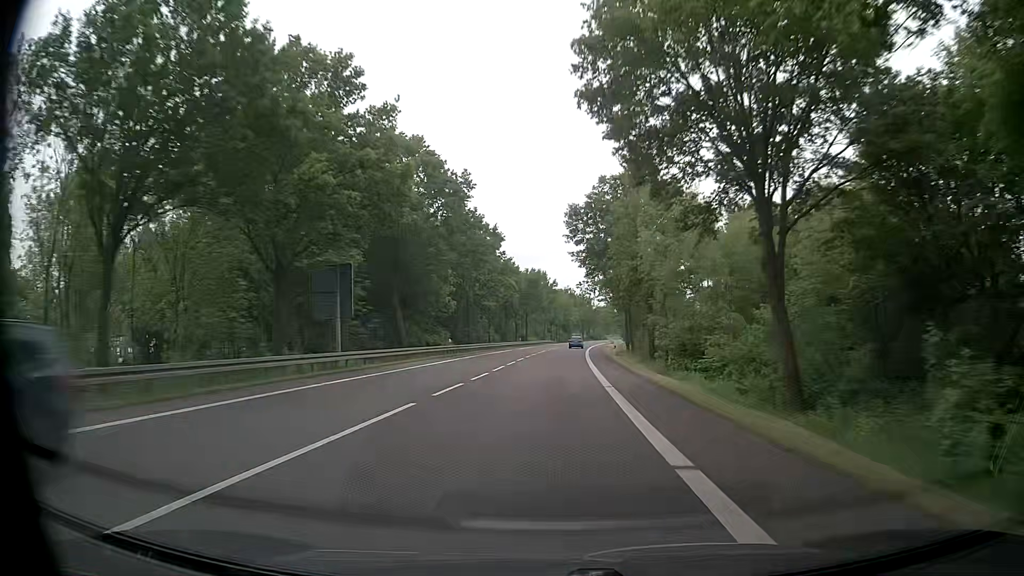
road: primary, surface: asphalt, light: Day
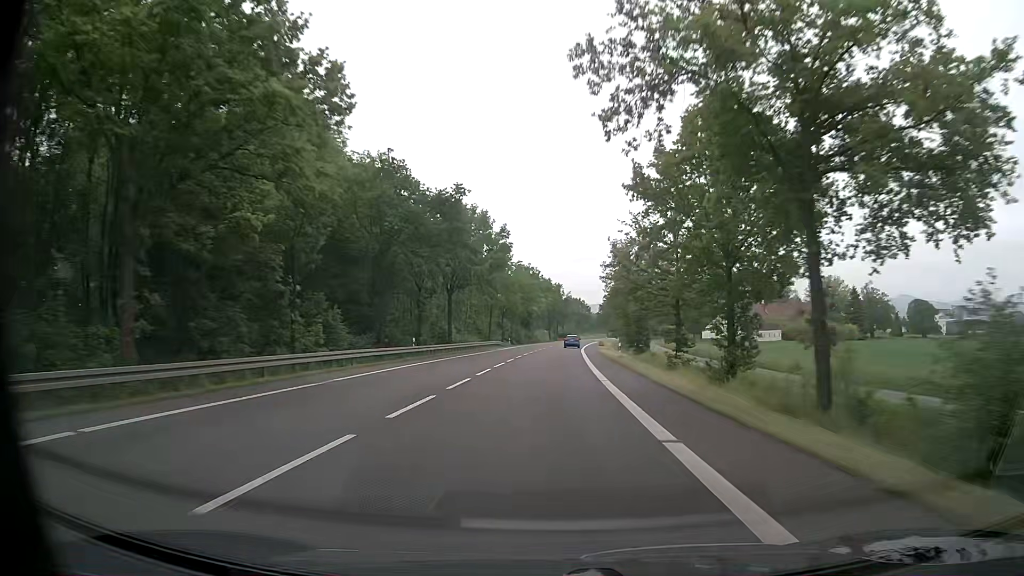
(+2.1, +58.7) m; +4°
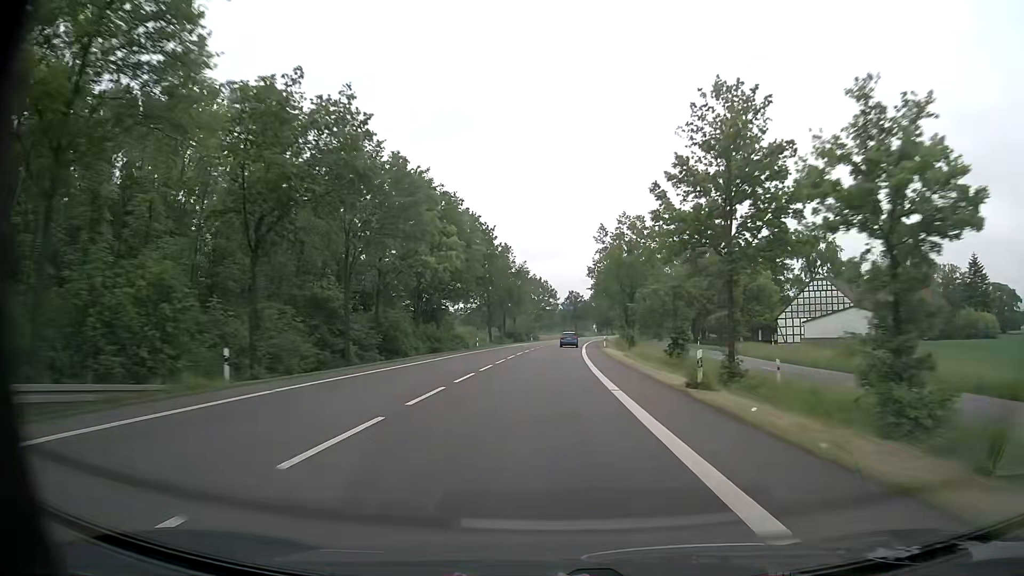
(+2.1, +76.3) m; +4°
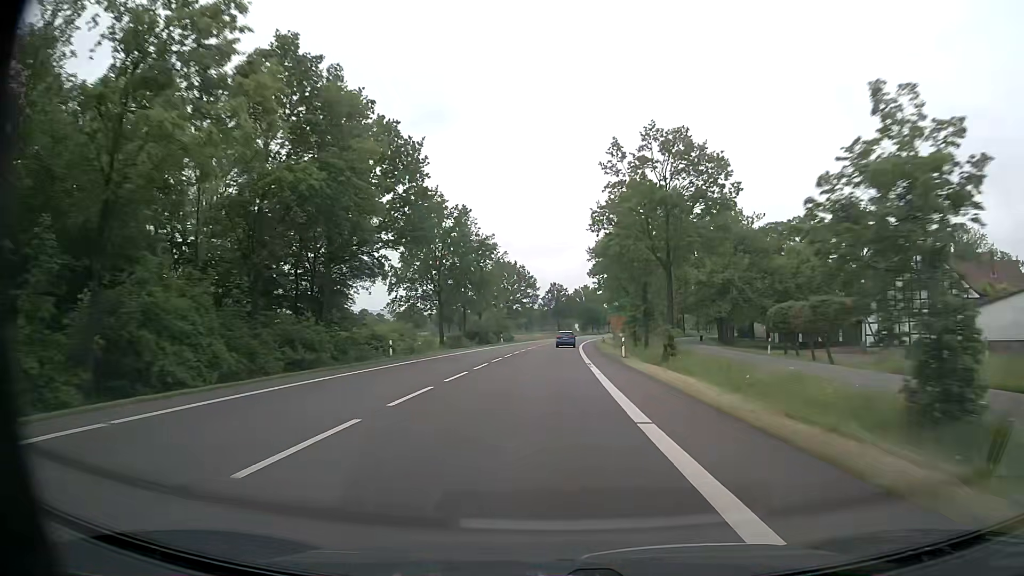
(+0.4, +30.4) m; +2°
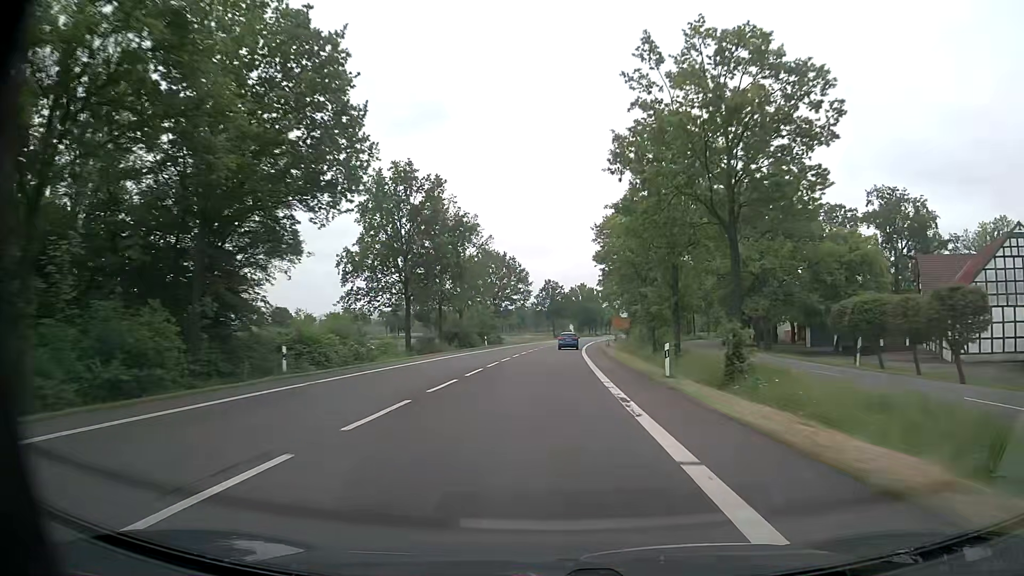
(0.0, +14.7) m; 0°
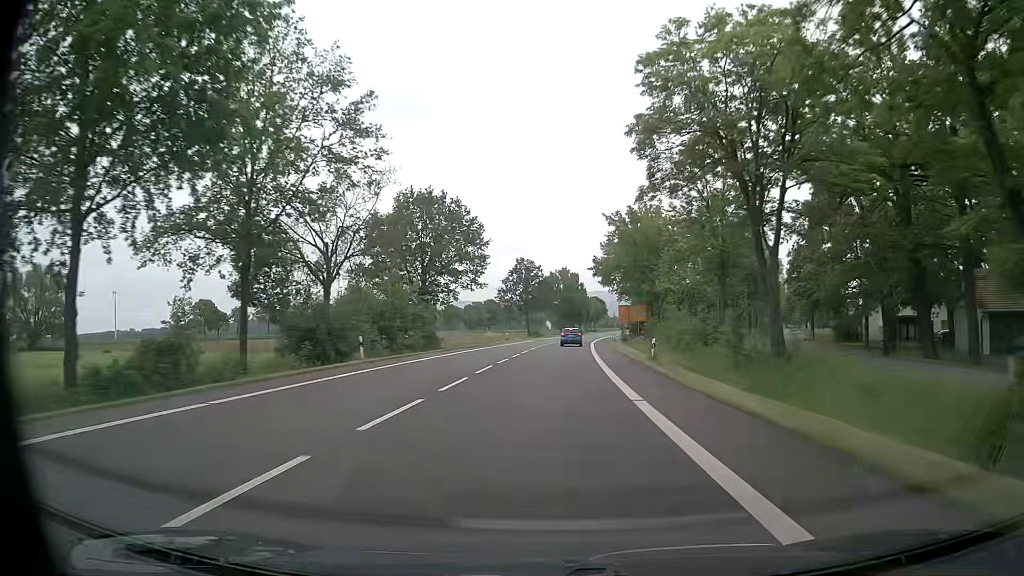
(+0.6, +41.7) m; +2°
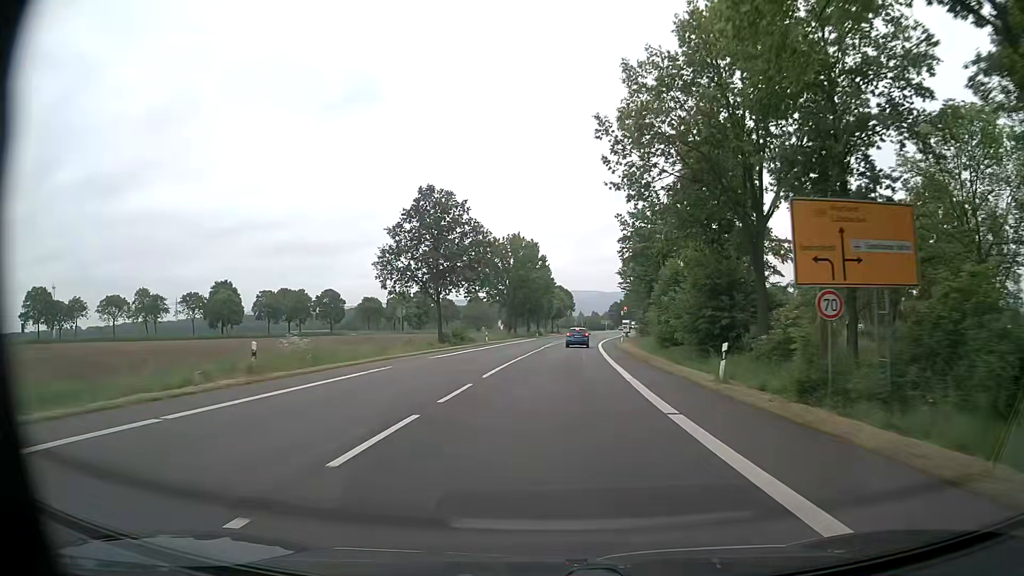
(+2.0, +61.5) m; +4°
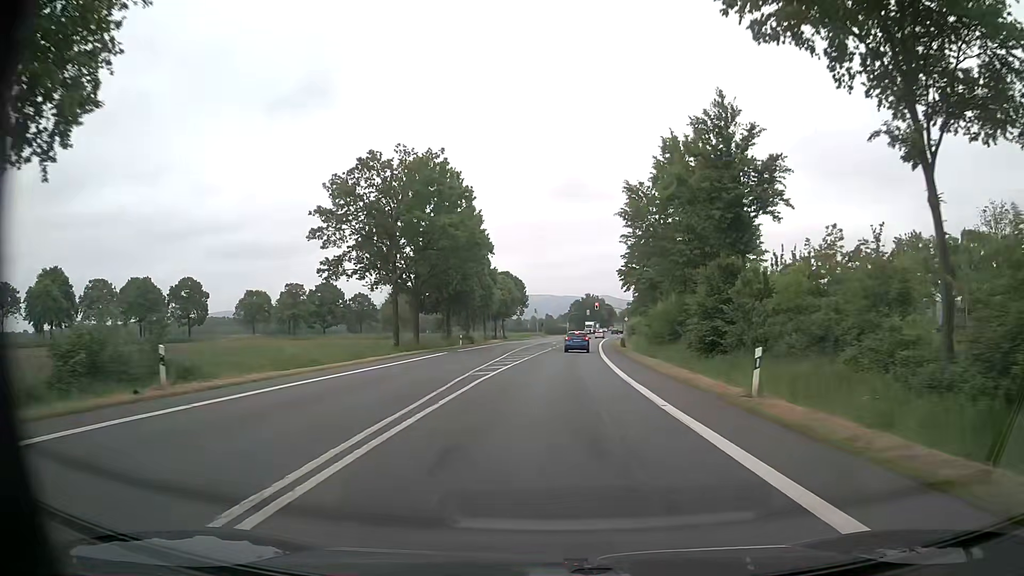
(+1.6, +52.0) m; +4°
(0, +10) (0, +20) (+1, +30) (+1, +40) (+2, +50) (+3, +60) (+4, +70) (+4, +80) (+5, +90) (+6, +100) m
